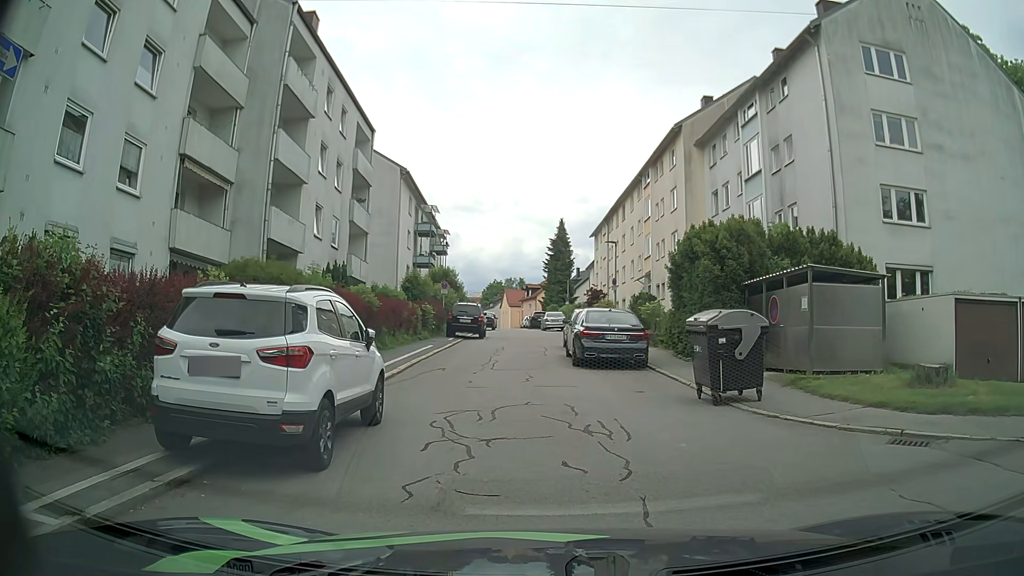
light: Day
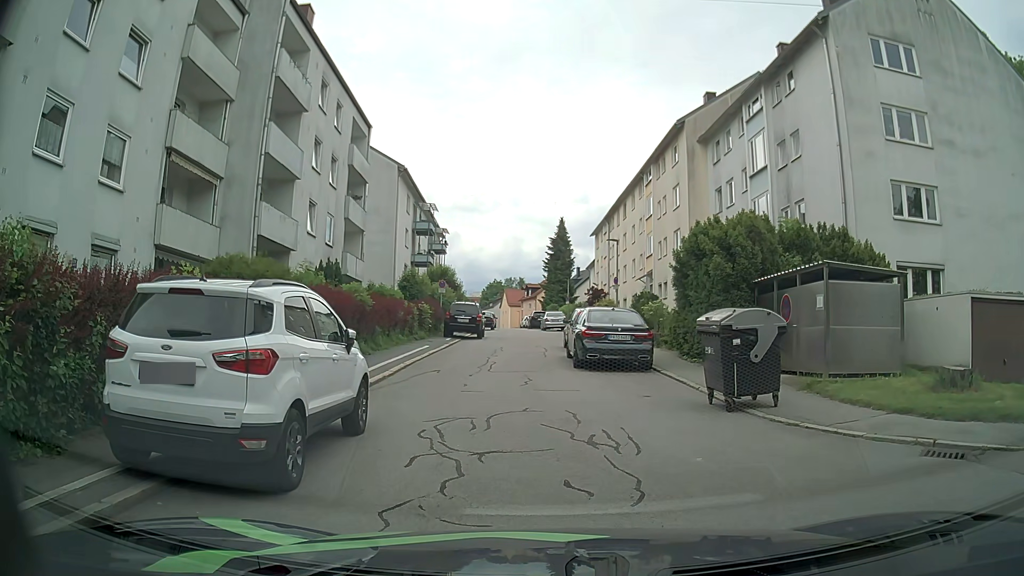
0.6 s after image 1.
(0.0, +0.8) m; 0°
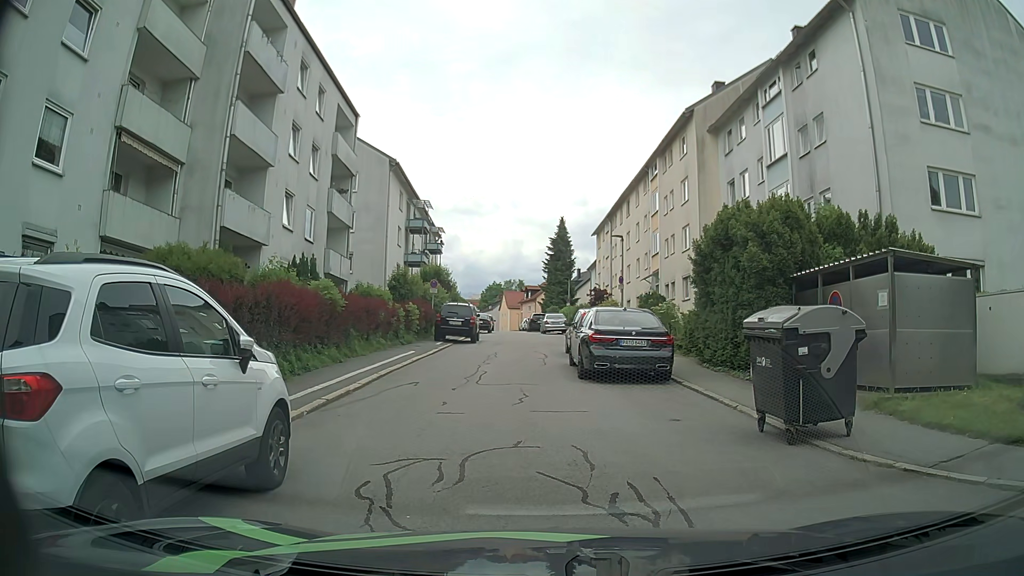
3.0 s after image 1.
(0.0, +2.6) m; 0°
